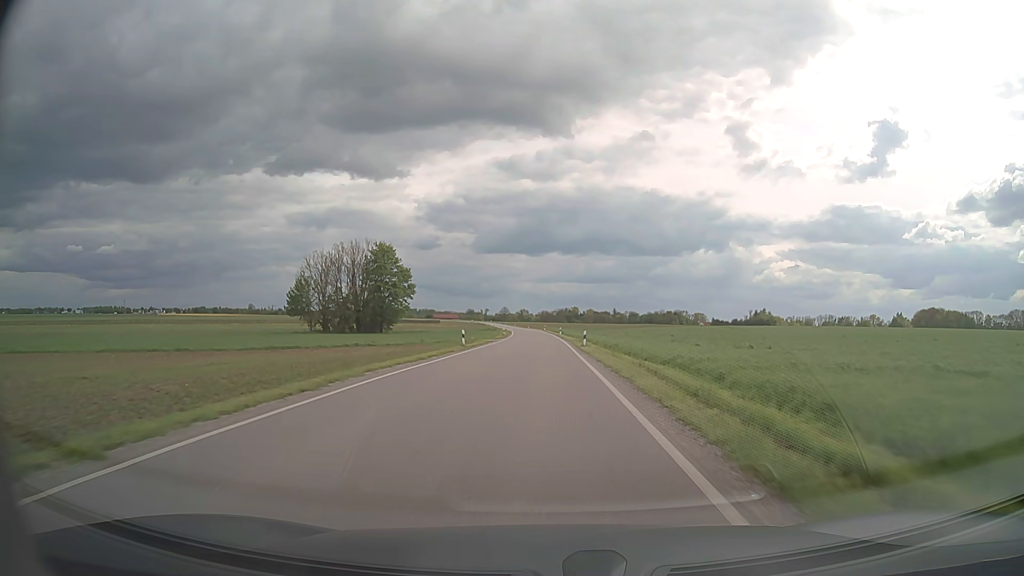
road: secondary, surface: asphalt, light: Day
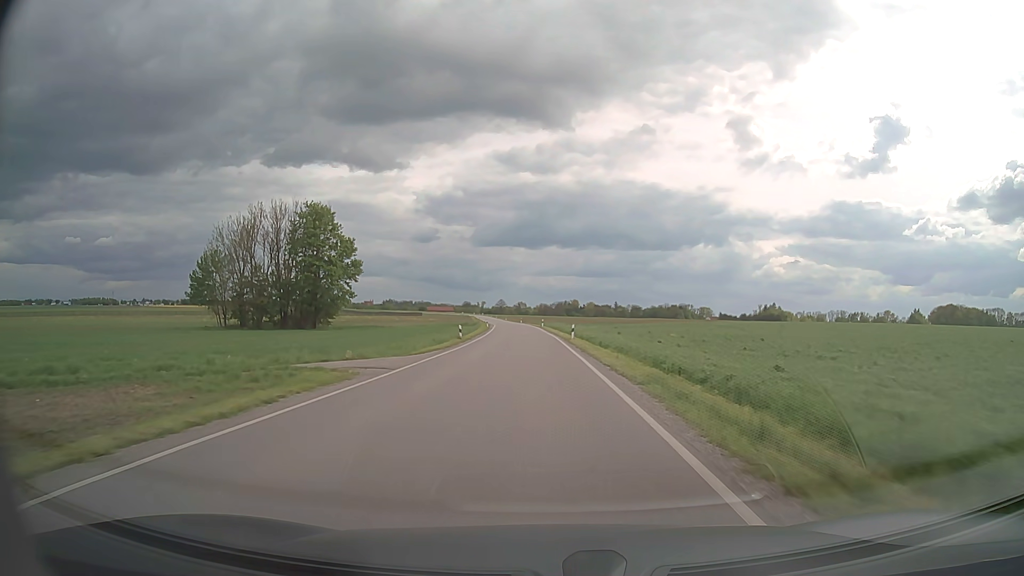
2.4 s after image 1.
(-0.1, +41.2) m; 0°
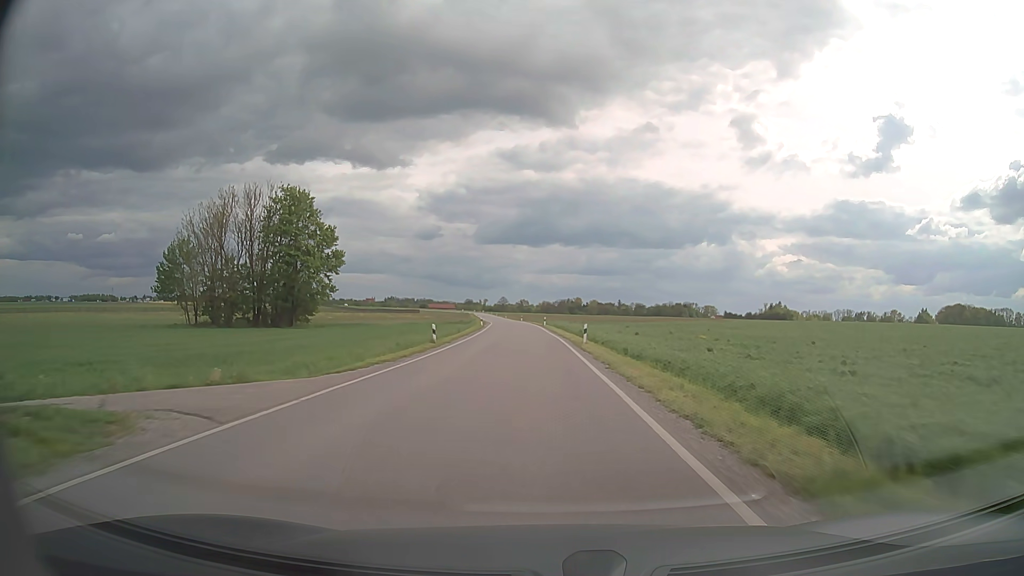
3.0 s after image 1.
(0.0, +10.7) m; 0°
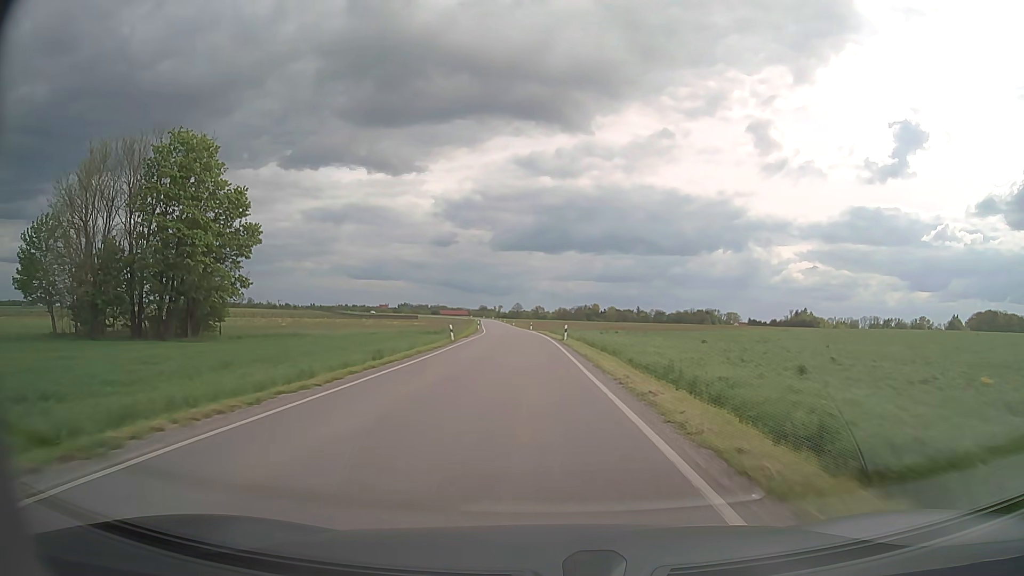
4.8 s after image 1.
(-0.3, +32.6) m; -1°
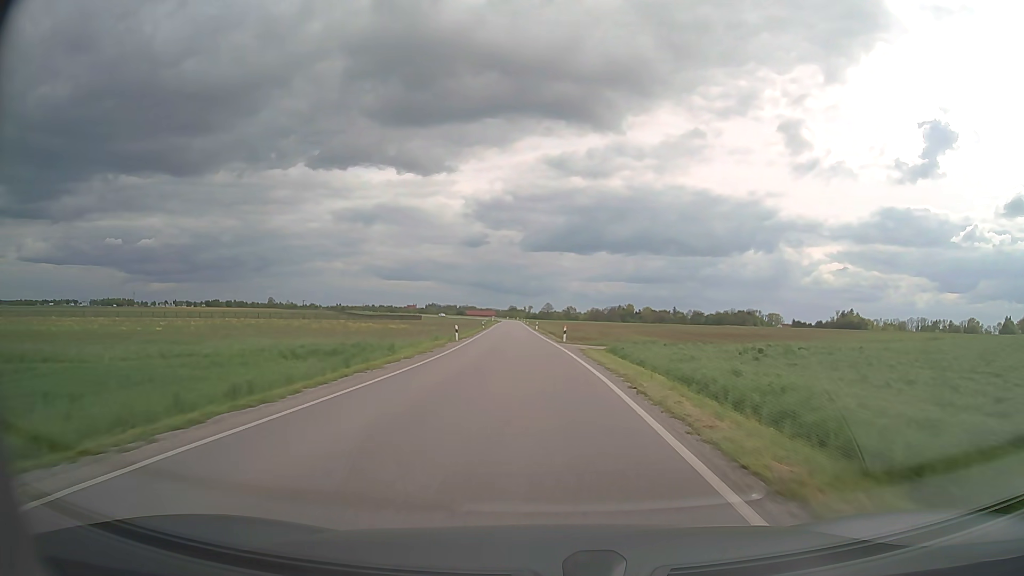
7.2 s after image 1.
(-1.0, +44.3) m; -2°
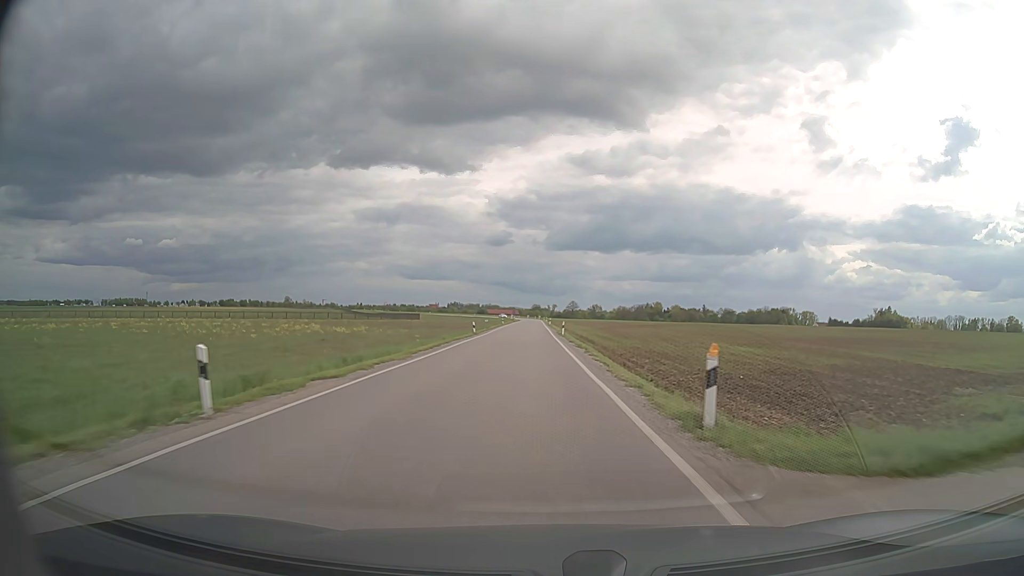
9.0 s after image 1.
(-0.6, +33.9) m; -2°
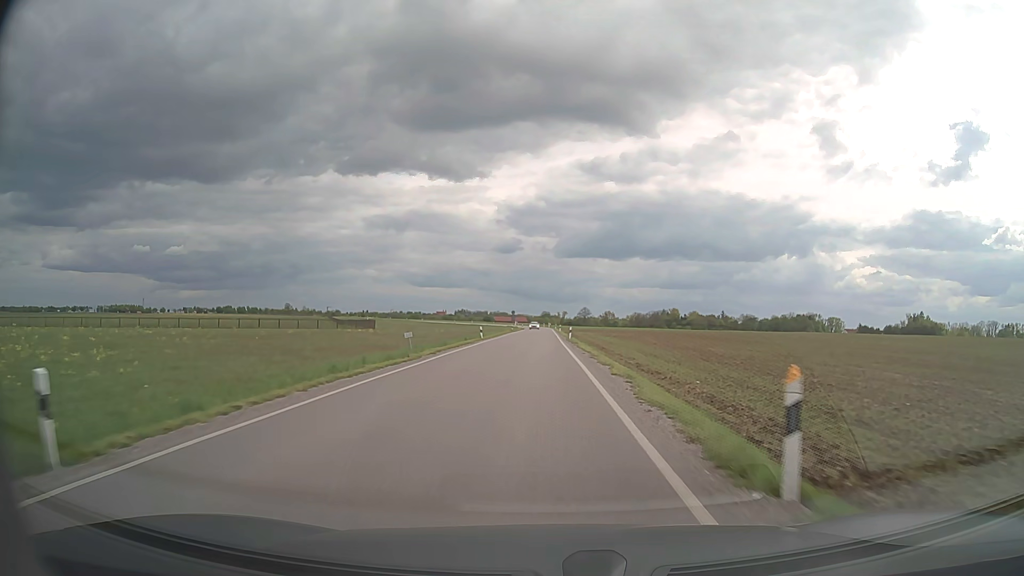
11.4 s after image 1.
(-0.7, +46.3) m; -1°
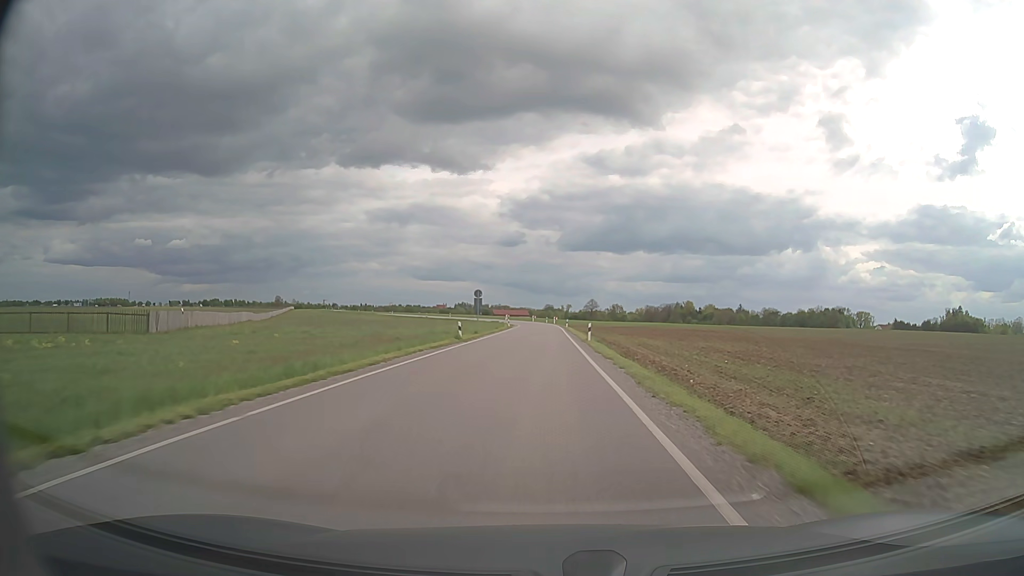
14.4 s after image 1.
(0.0, +61.0) m; 0°
(0, +10) (0, +20) (0, +30) (0, +40) (0, +50) (0, +60) (0, +70) (0, +80) (0, +90) (0, +100) m
